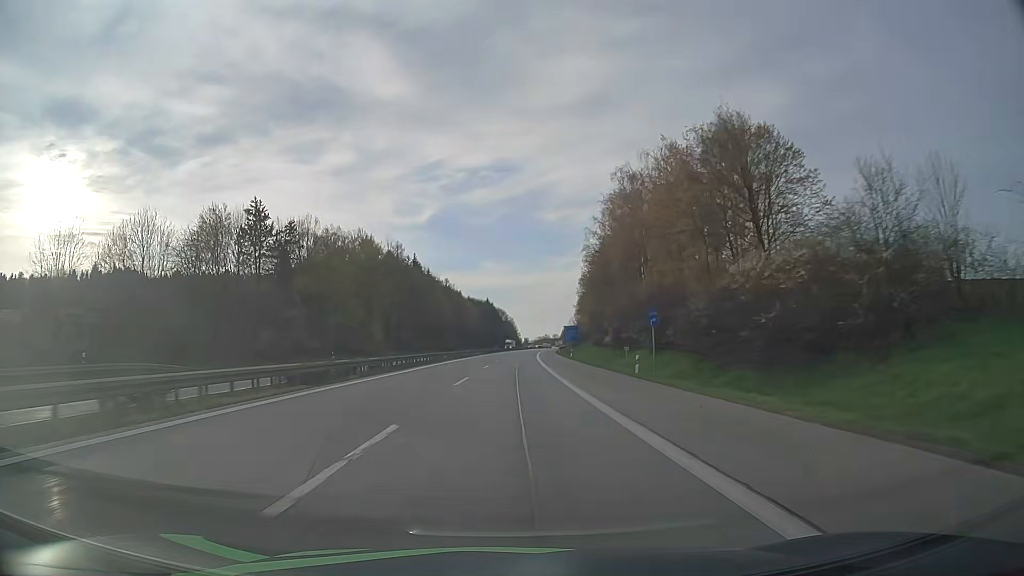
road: motorway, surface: asphalt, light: Day
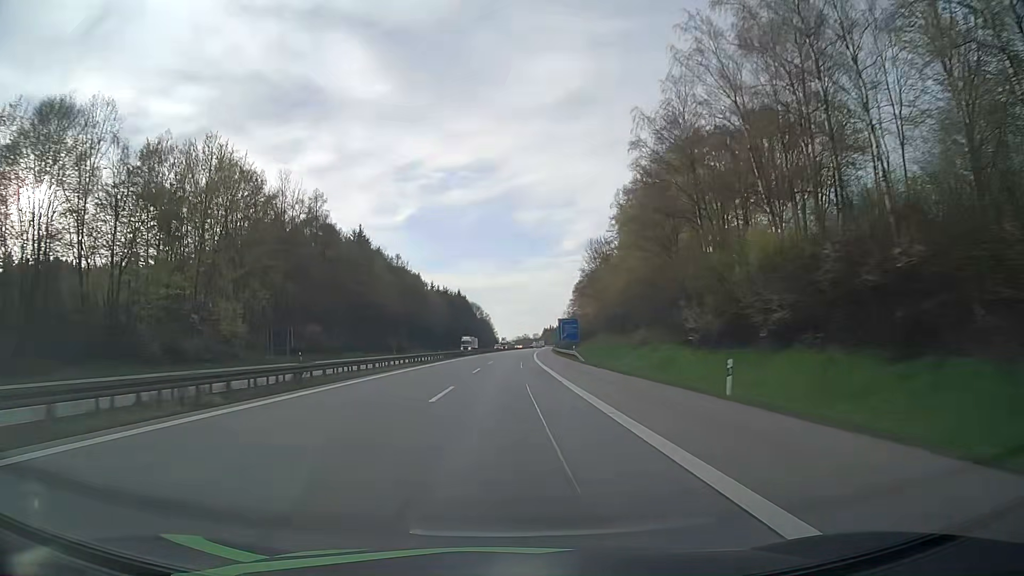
(+0.9, +62.0) m; +2°
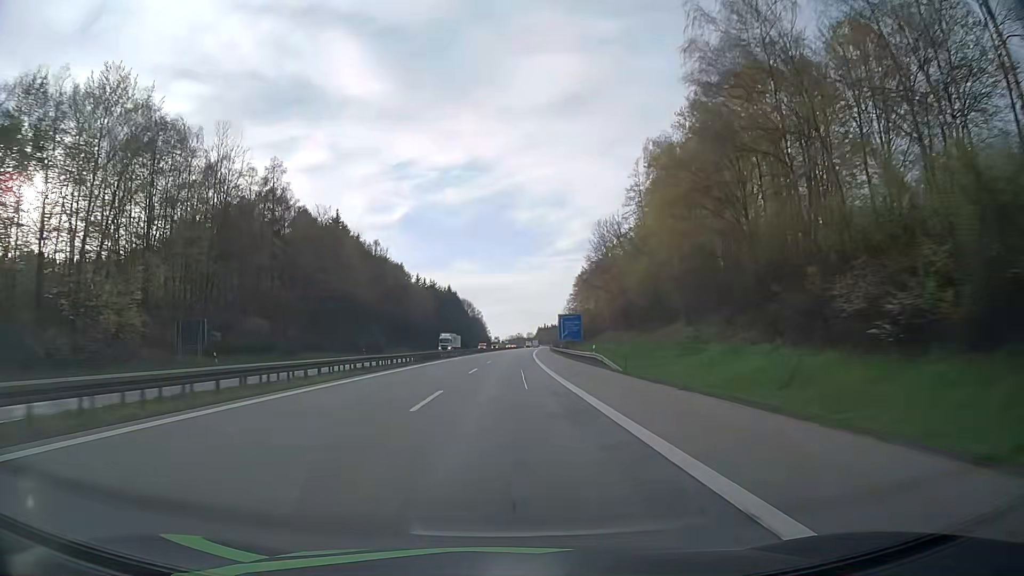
(+0.2, +20.7) m; +1°
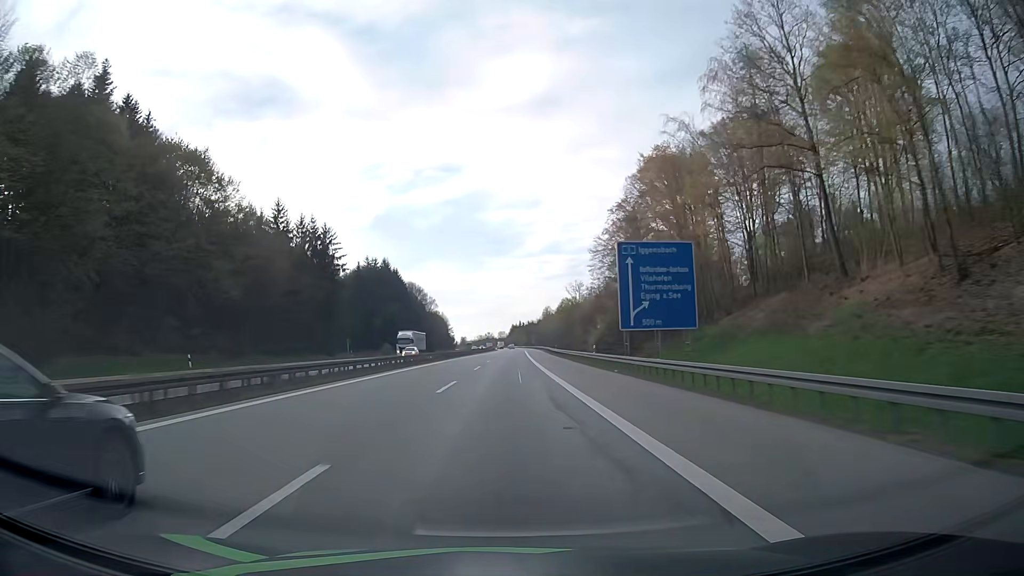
(+2.5, +103.5) m; +3°
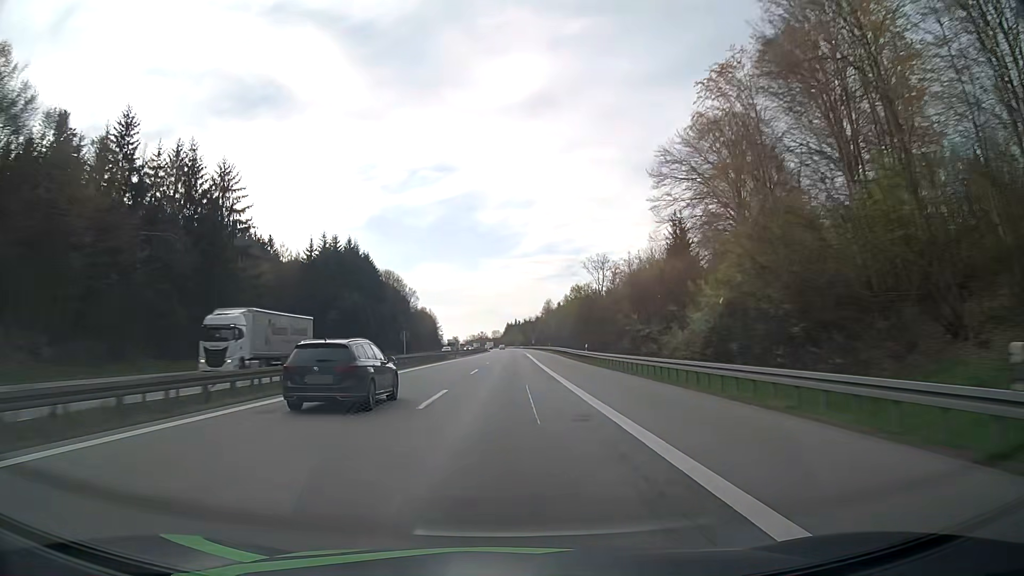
(-0.1, +41.5) m; 0°
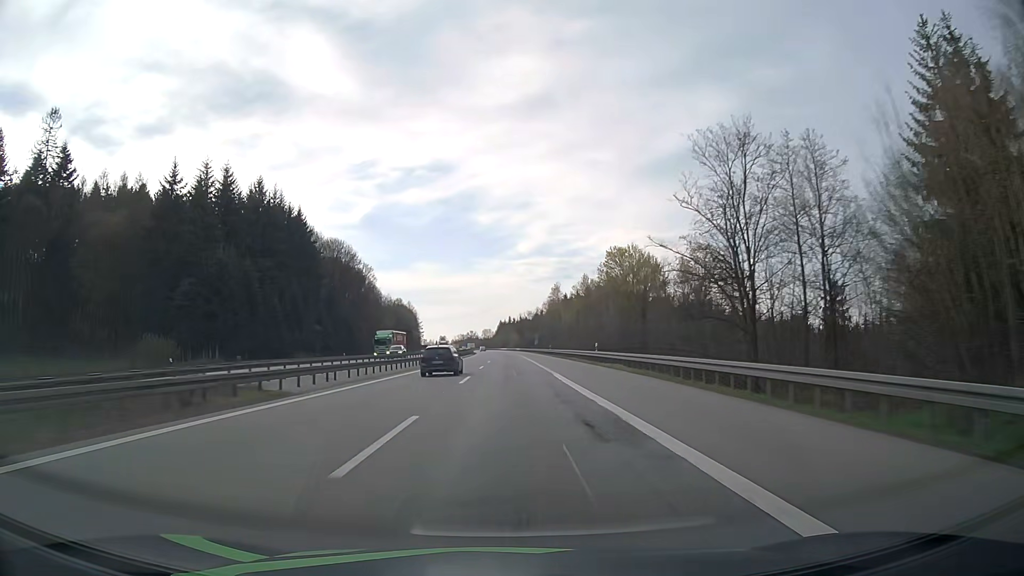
(-0.1, +62.3) m; 0°
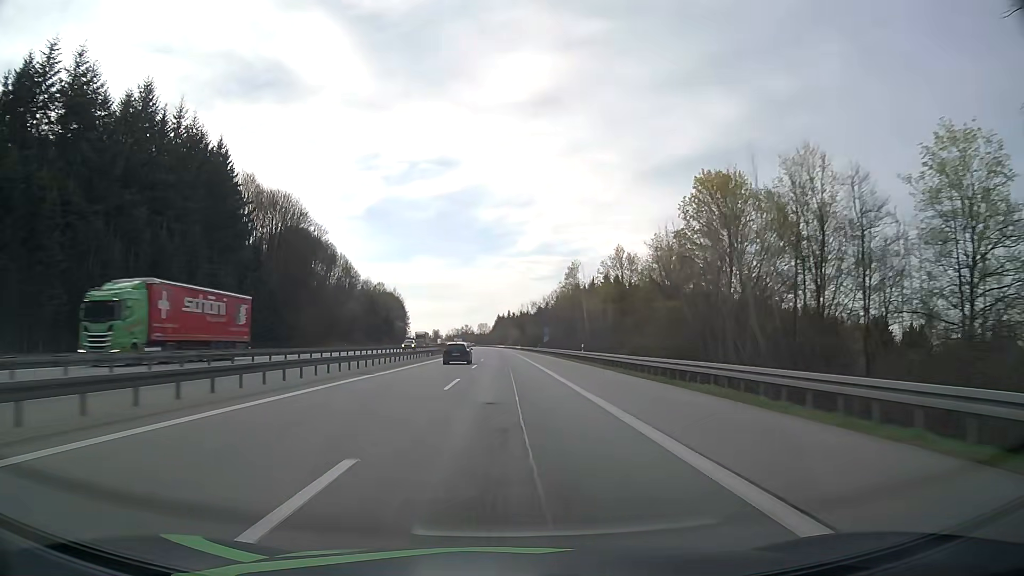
(-0.1, +41.4) m; 0°
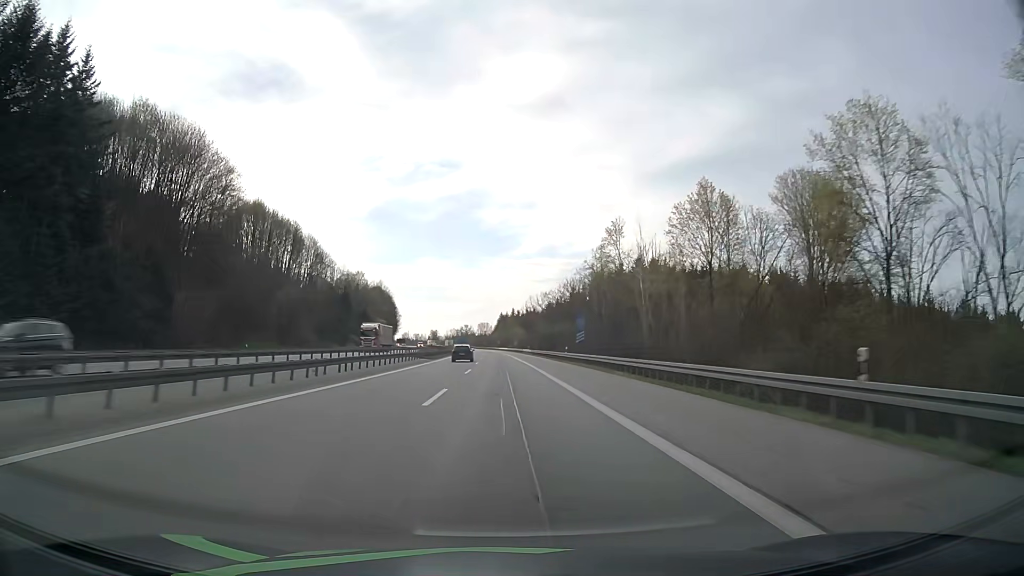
(0.0, +41.2) m; 0°
(0, +10) (0, +20) (0, +30) (0, +40) (0, +50) (-1, +60) (-1, +70) (-1, +80) (-2, +90) (-2, +100) m
